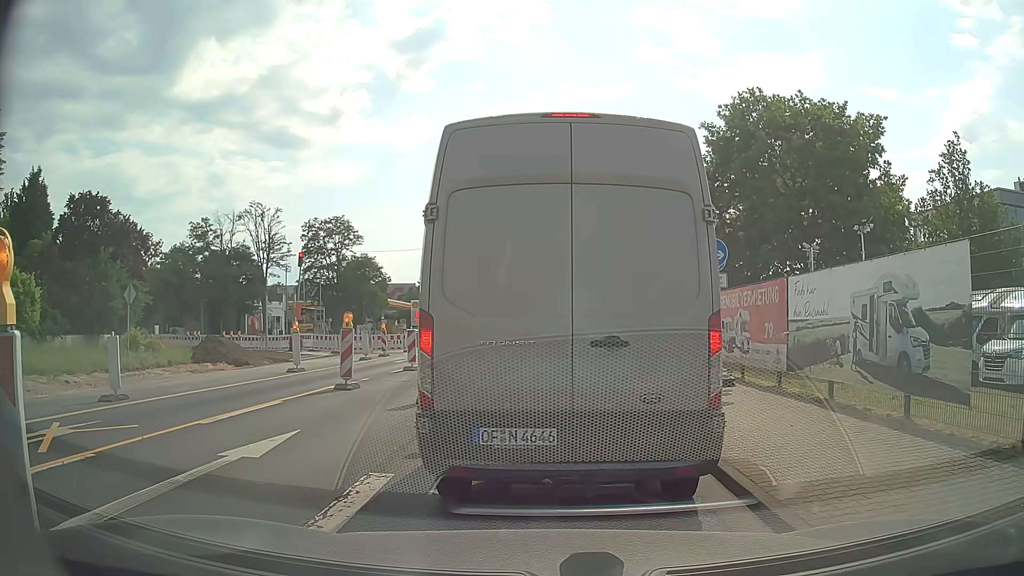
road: secondary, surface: asphalt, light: Day
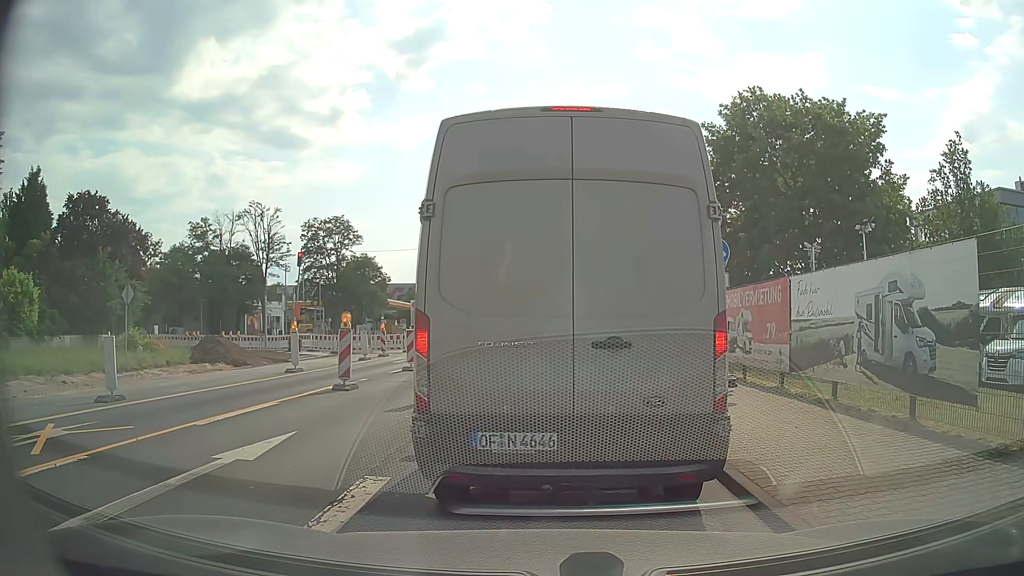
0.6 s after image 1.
(0.0, +0.2) m; 0°
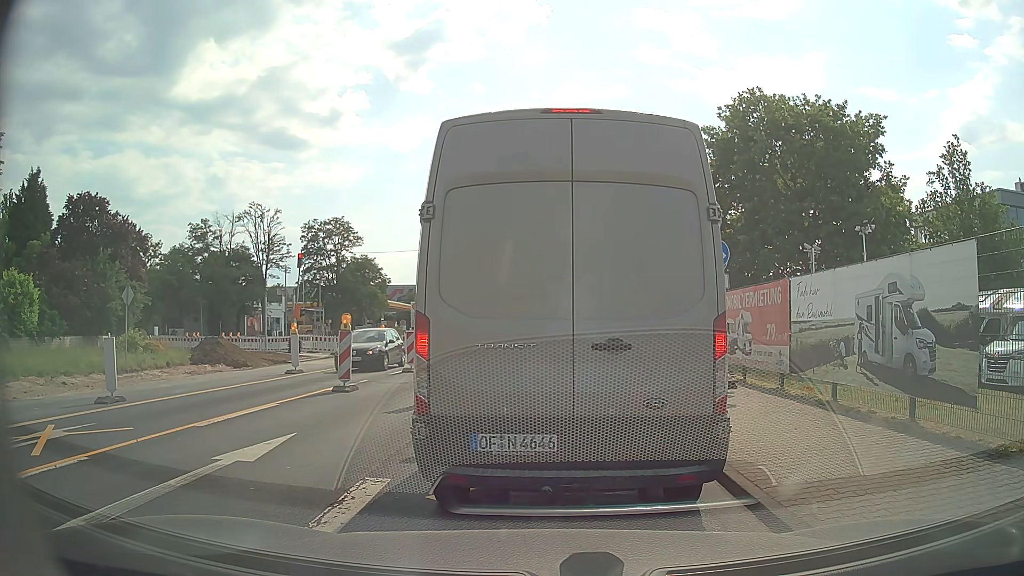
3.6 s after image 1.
(0.0, +0.1) m; 0°
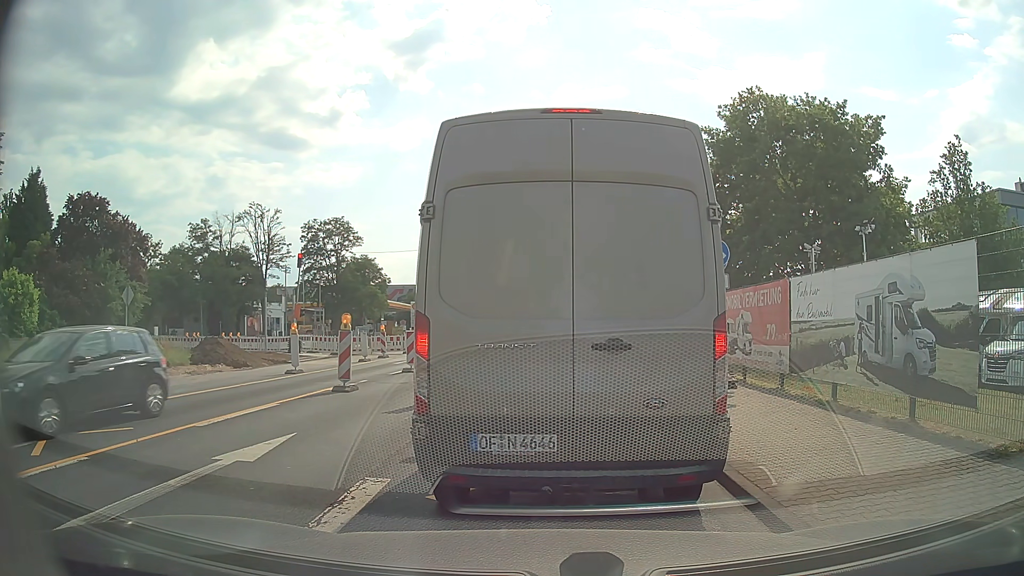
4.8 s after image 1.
(0.0, 0.0) m; 0°
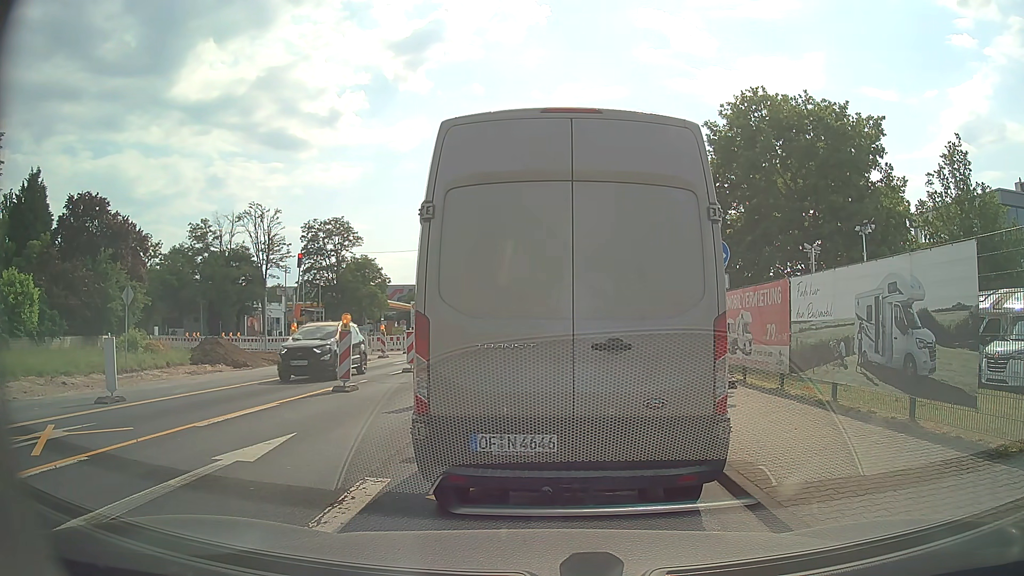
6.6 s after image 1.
(0.0, 0.0) m; 0°
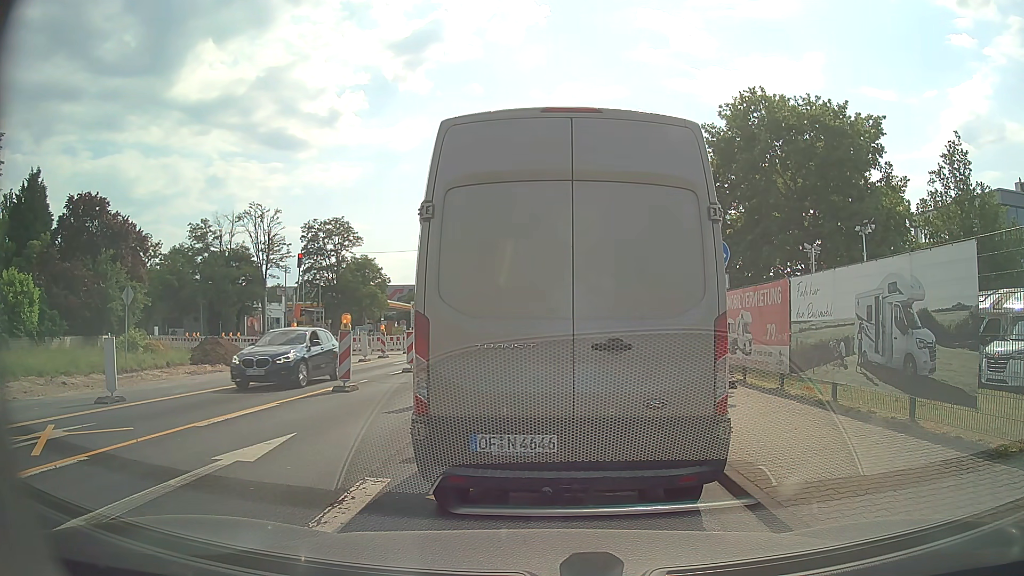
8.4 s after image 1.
(0.0, 0.0) m; 0°
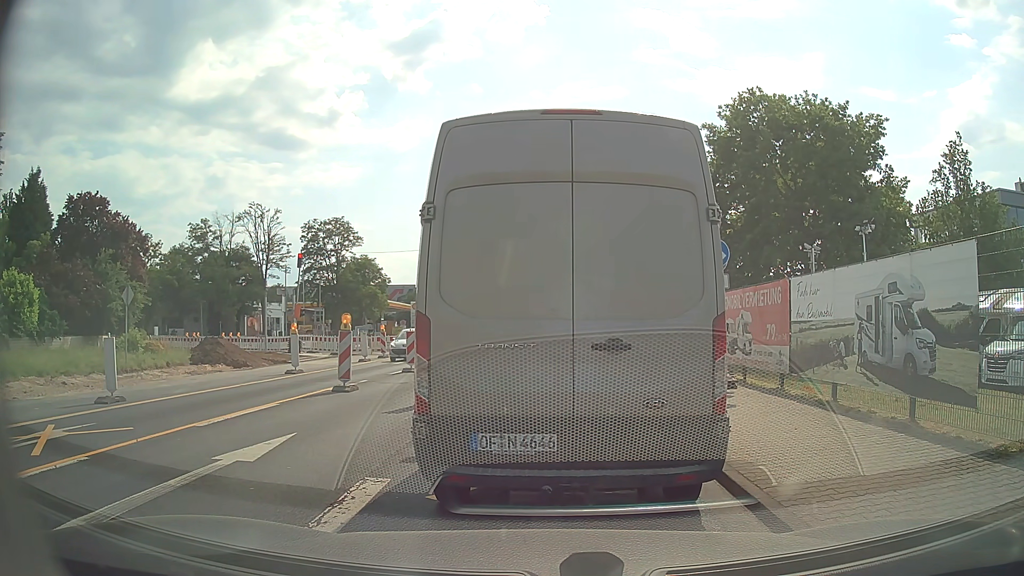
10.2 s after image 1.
(0.0, 0.0) m; 0°
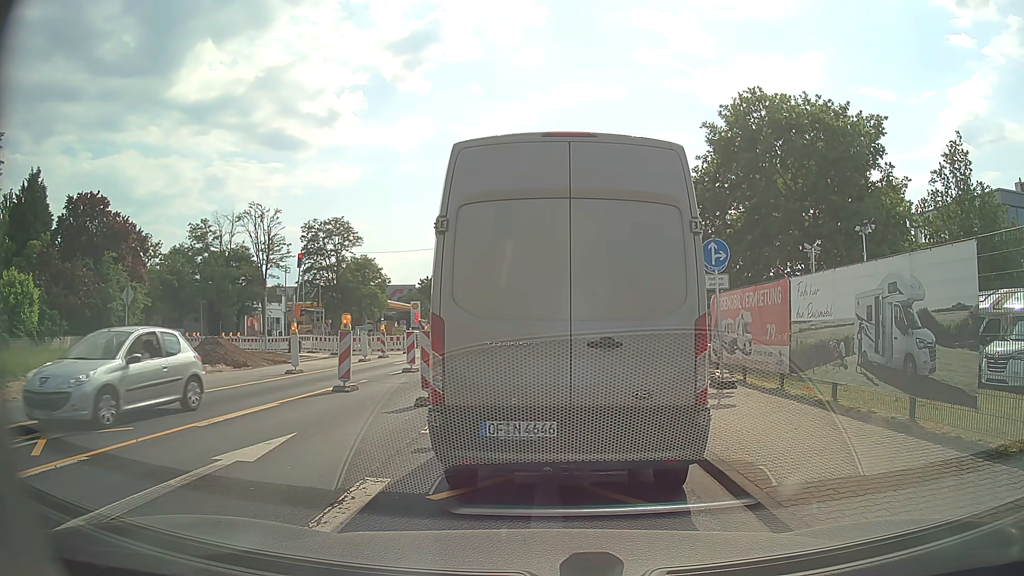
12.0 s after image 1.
(0.0, 0.0) m; 0°
